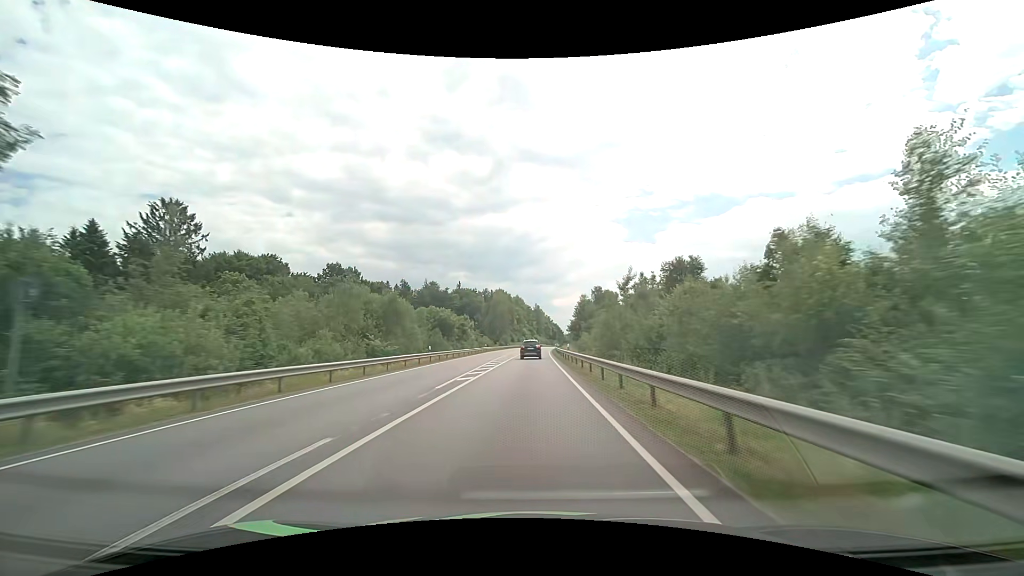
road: primary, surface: asphalt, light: Day
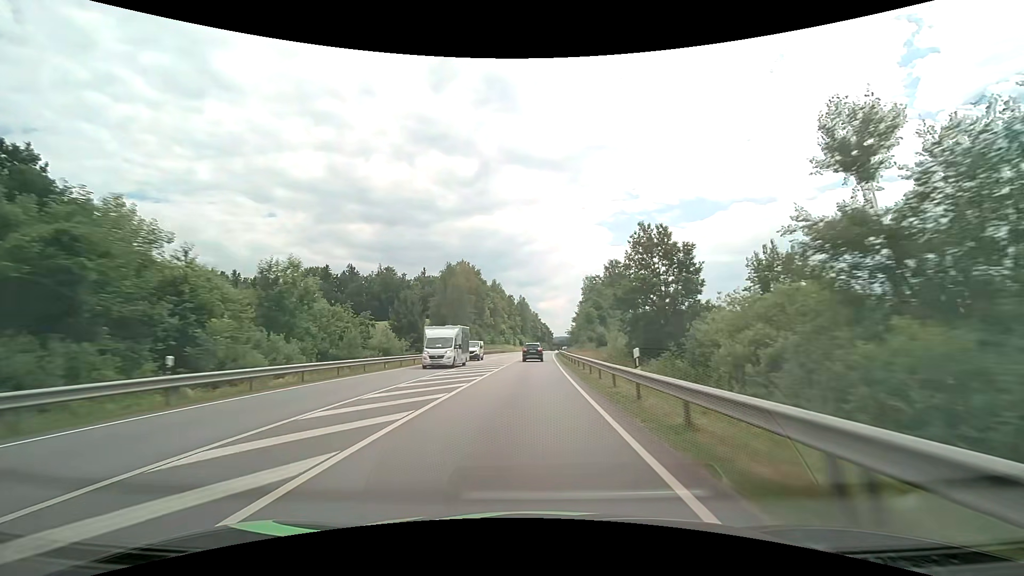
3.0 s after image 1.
(+1.2, +74.6) m; +2°
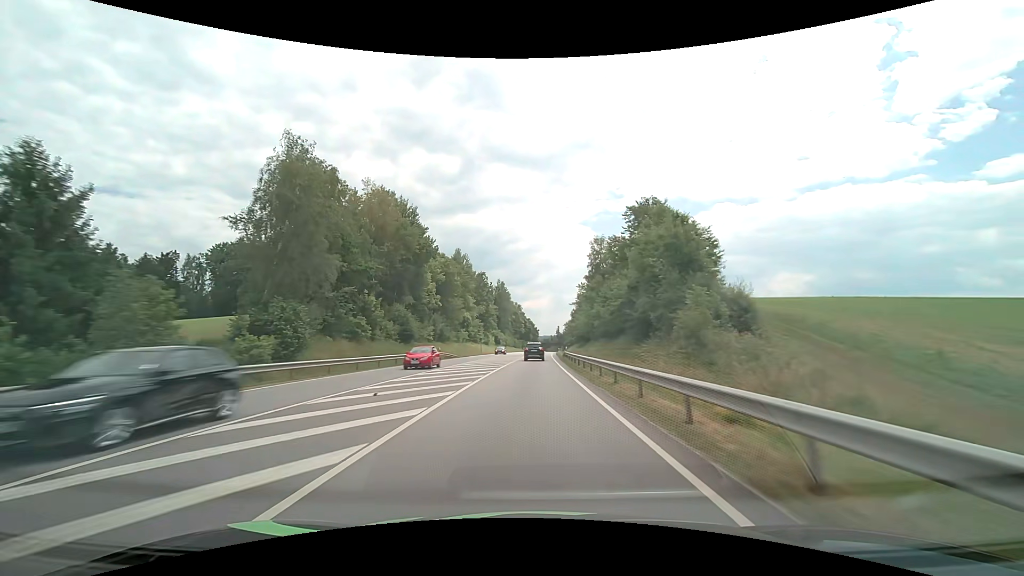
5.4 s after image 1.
(+0.9, +59.5) m; +2°
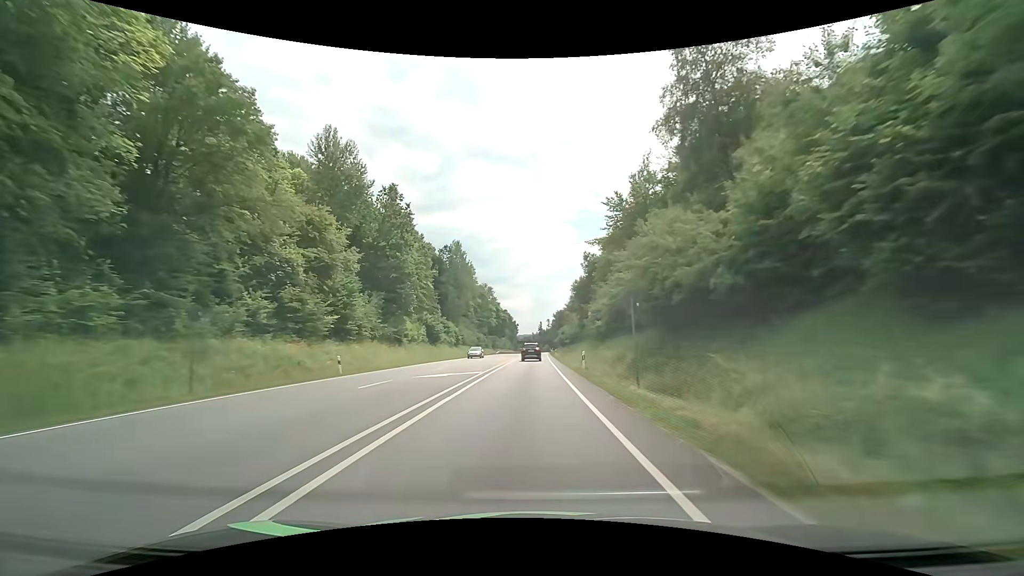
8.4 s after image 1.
(+1.4, +74.9) m; +2°
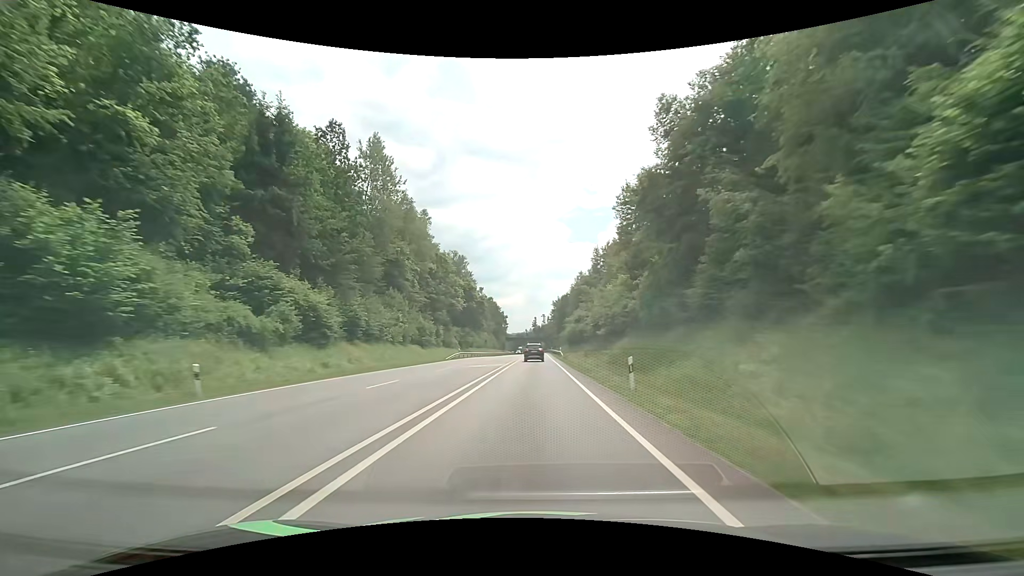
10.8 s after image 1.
(+0.5, +60.7) m; +1°
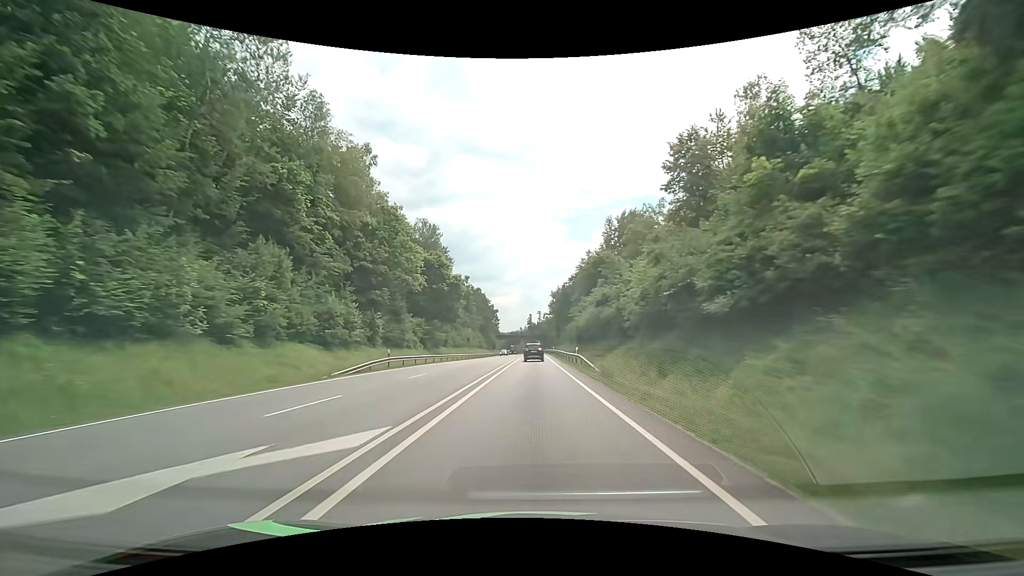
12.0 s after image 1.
(+0.2, +30.6) m; +1°
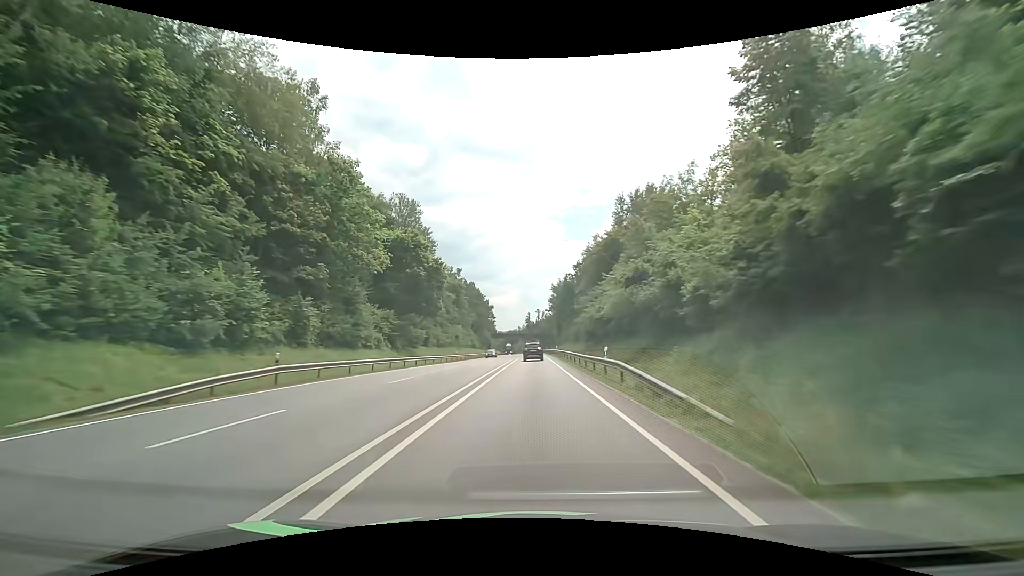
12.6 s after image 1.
(0.0, +15.3) m; 0°
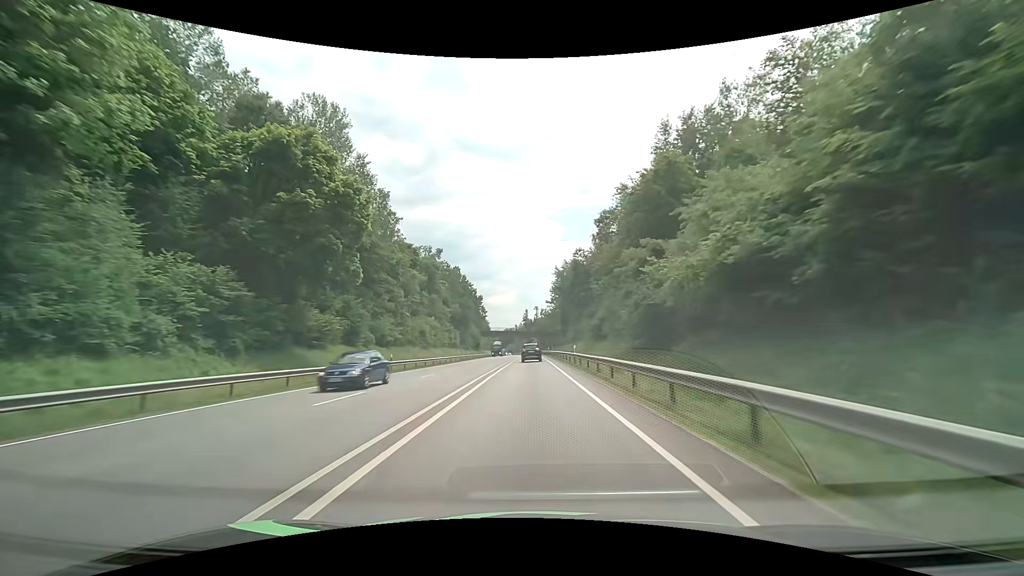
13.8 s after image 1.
(0.0, +30.8) m; 0°
(0, +10) (0, +20) (0, +30) (0, +40) (0, +50) (0, +60) (0, +70) (-1, +80) (-1, +90) (-1, +100) m
